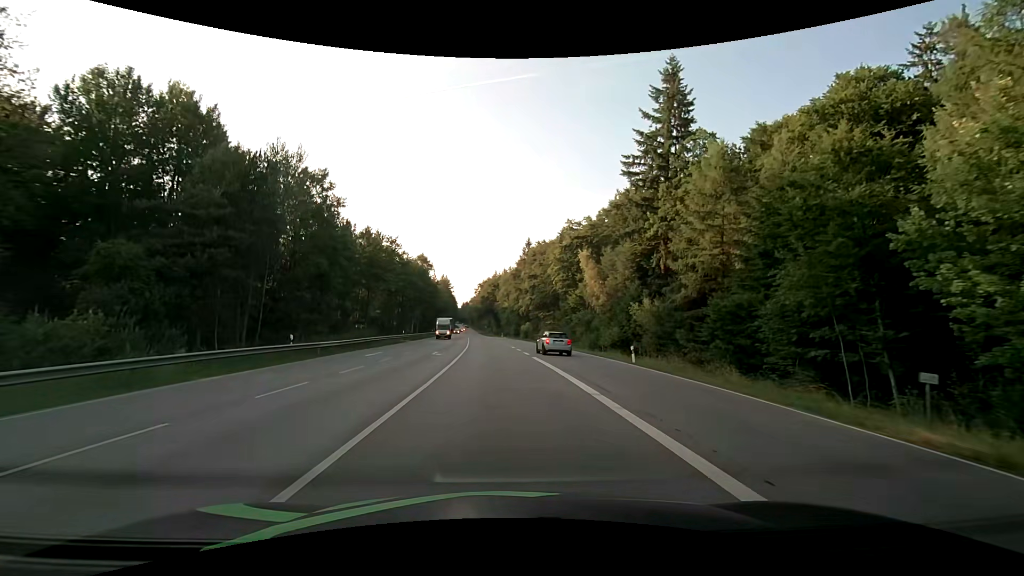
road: secondary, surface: asphalt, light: Day
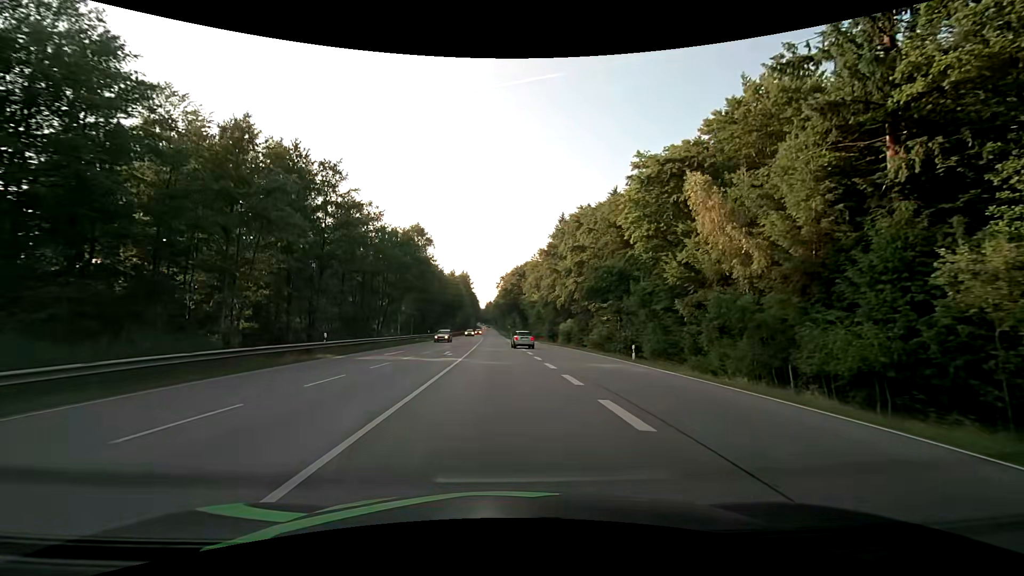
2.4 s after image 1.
(-1.0, +34.8) m; -3°
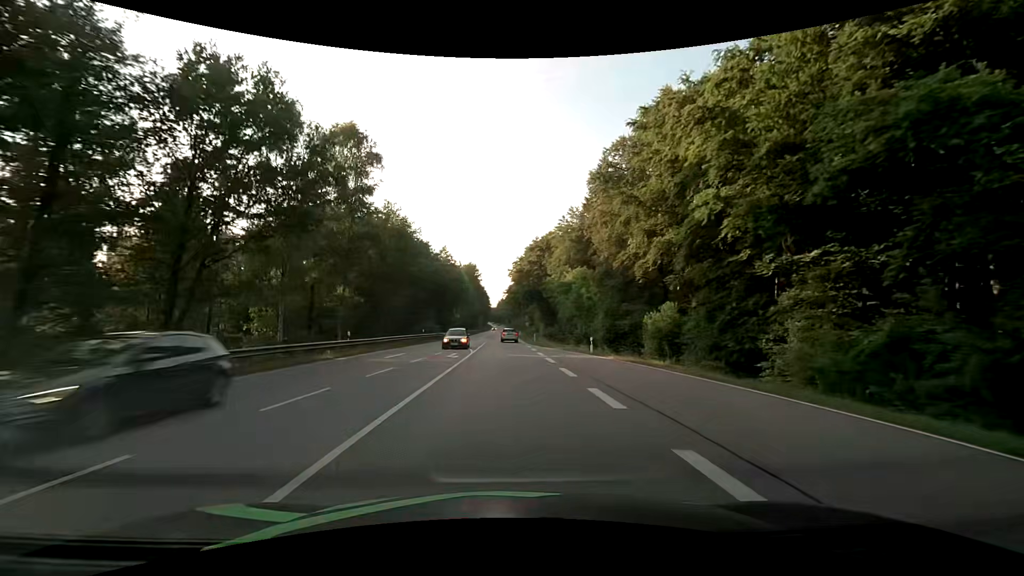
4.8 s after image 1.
(-0.7, +40.4) m; -1°
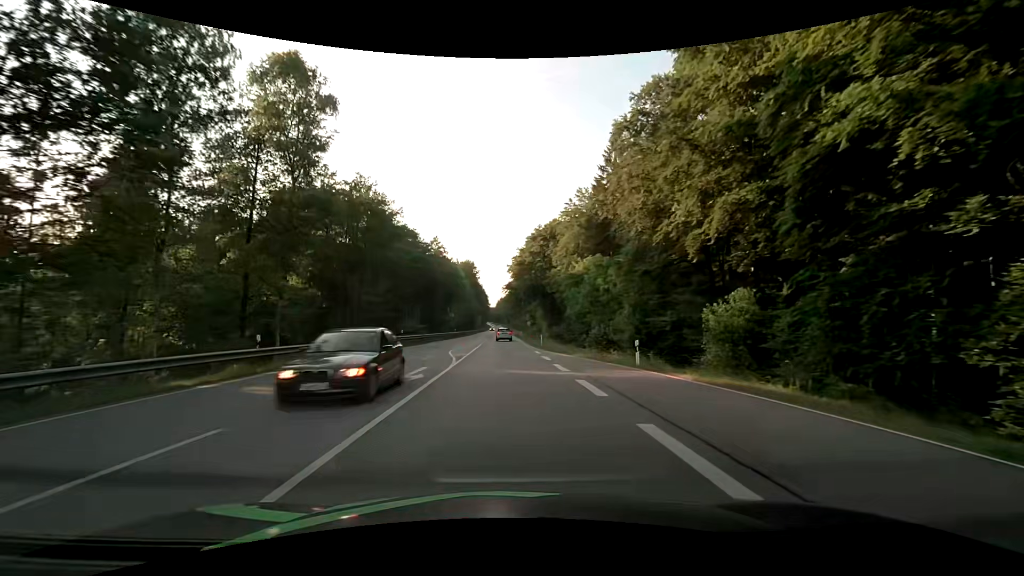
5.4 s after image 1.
(-0.1, +10.7) m; 0°
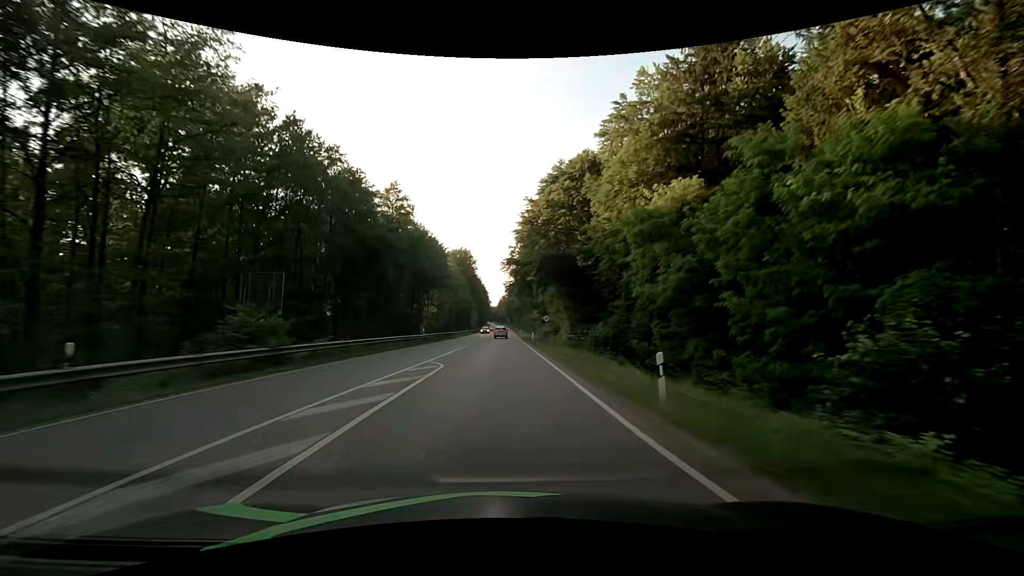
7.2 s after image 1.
(-0.1, +32.8) m; -1°
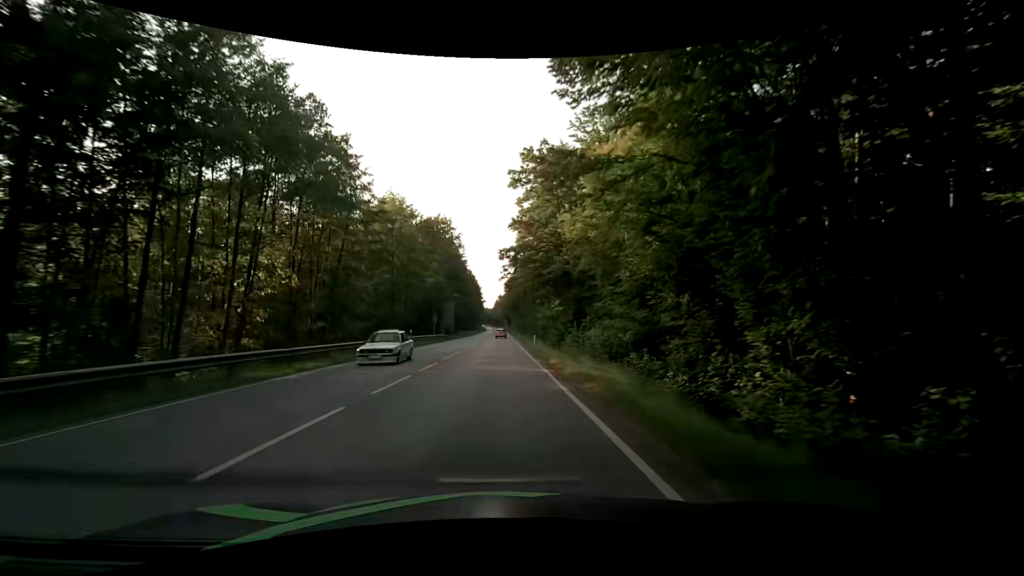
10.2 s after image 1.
(+0.2, +55.6) m; 0°
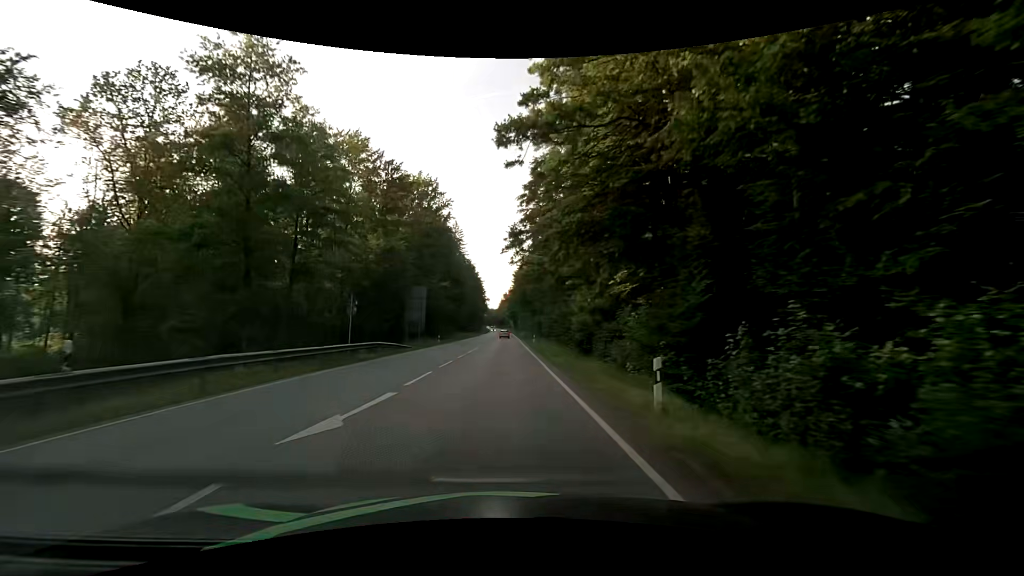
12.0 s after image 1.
(+0.2, +34.2) m; 0°
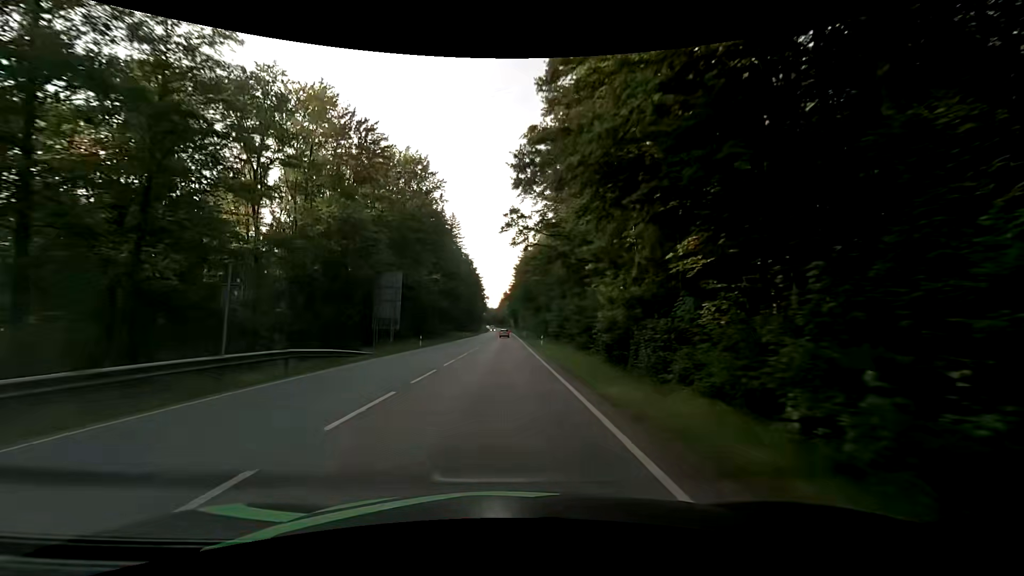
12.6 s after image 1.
(0.0, +11.7) m; +1°
(0, +10) (0, +20) (0, +30) (0, +40) (0, +50) (0, +60) (0, +70) (0, +80) (0, +90) (-1, +100) m
